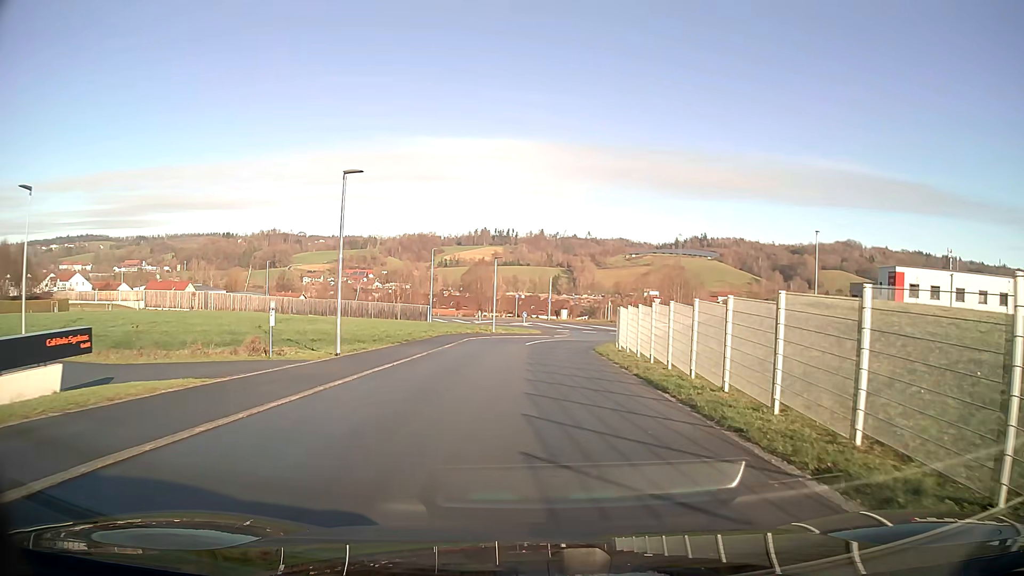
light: Day
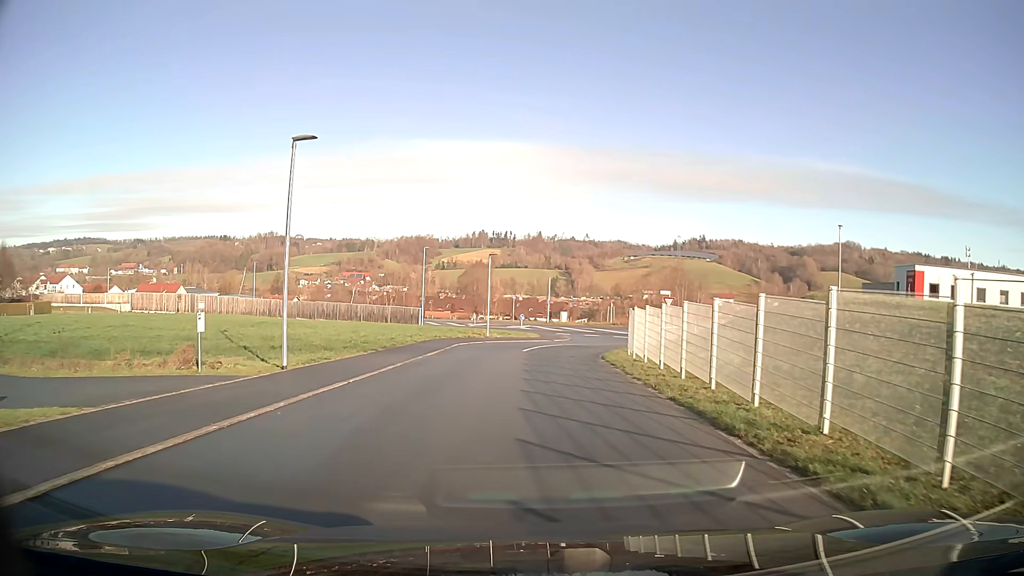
(0.0, +4.3) m; 0°
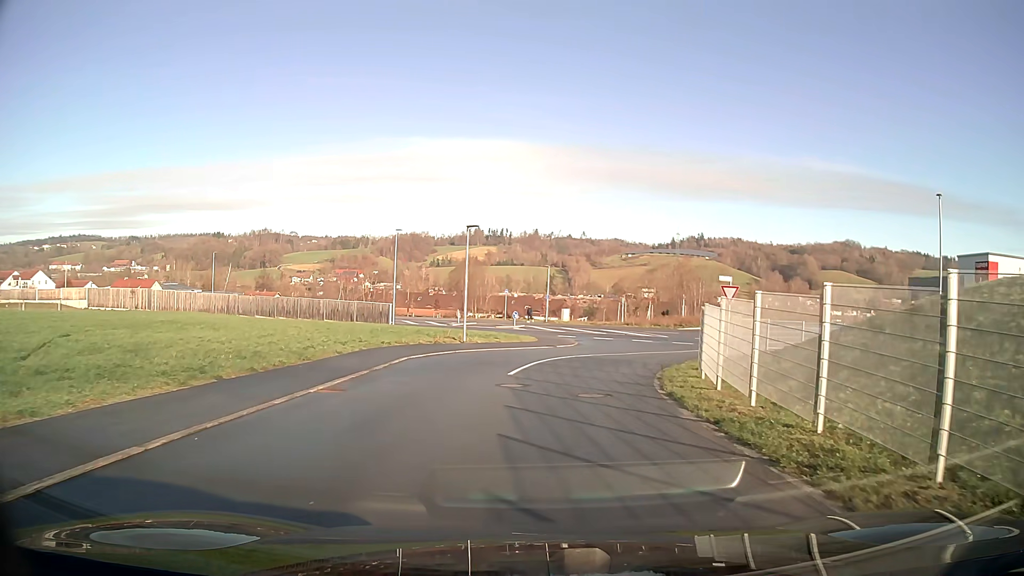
(0.0, +12.7) m; +1°
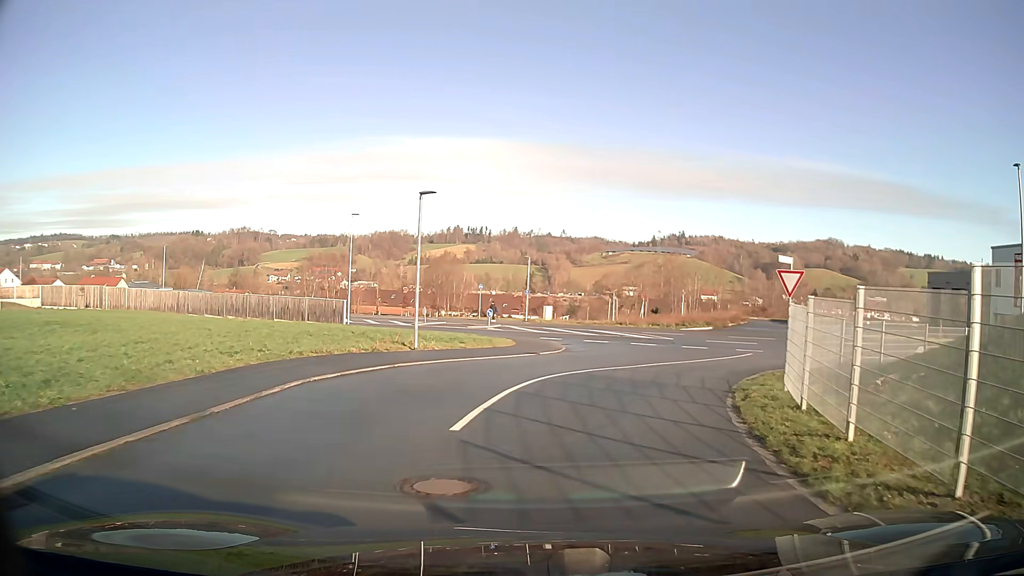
(+0.1, +8.0) m; +2°
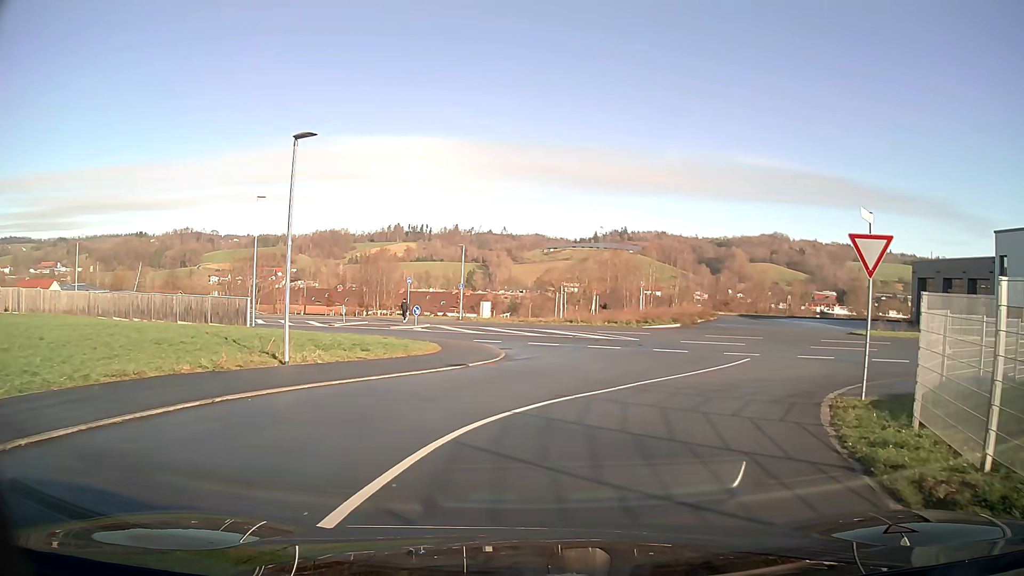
(+0.3, +7.4) m; +6°
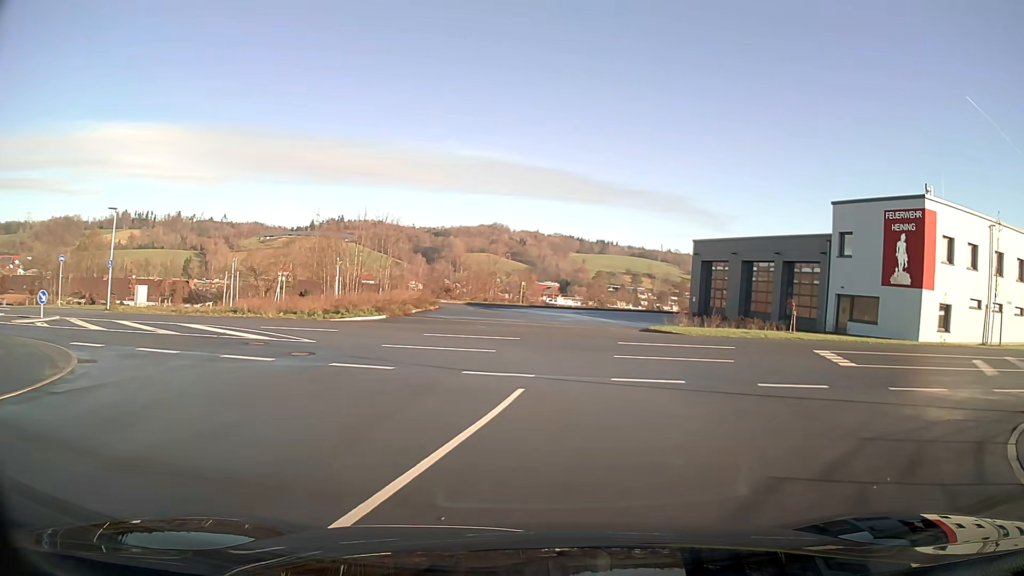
(+2.3, +12.2) m; +24°
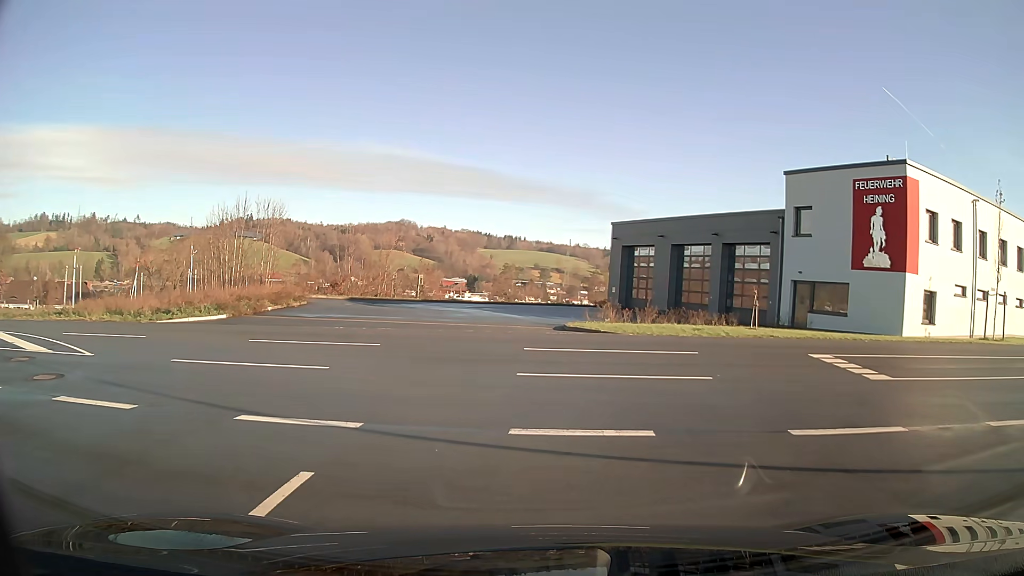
(+0.4, +6.5) m; +6°
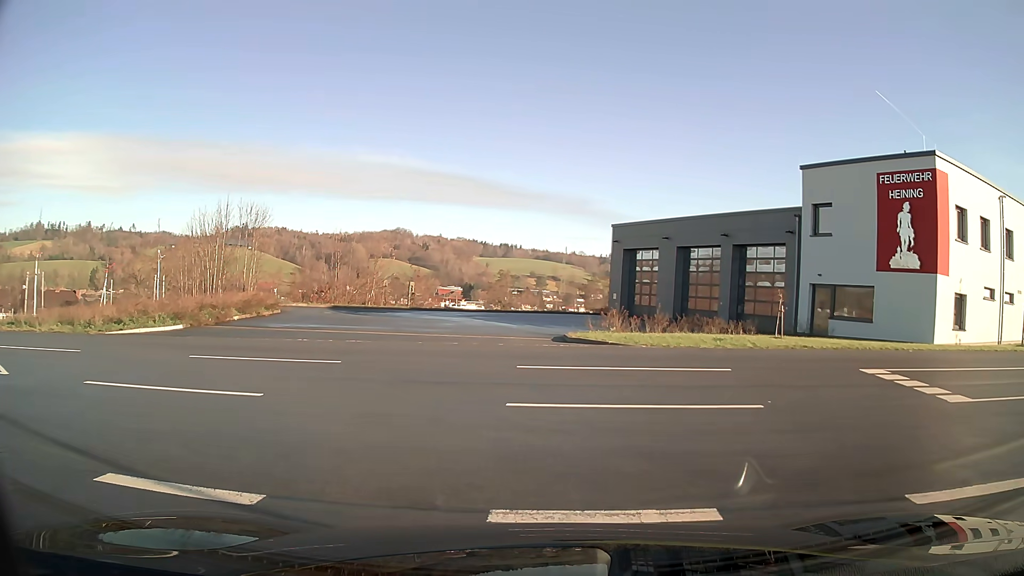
(0.0, +2.5) m; 0°
